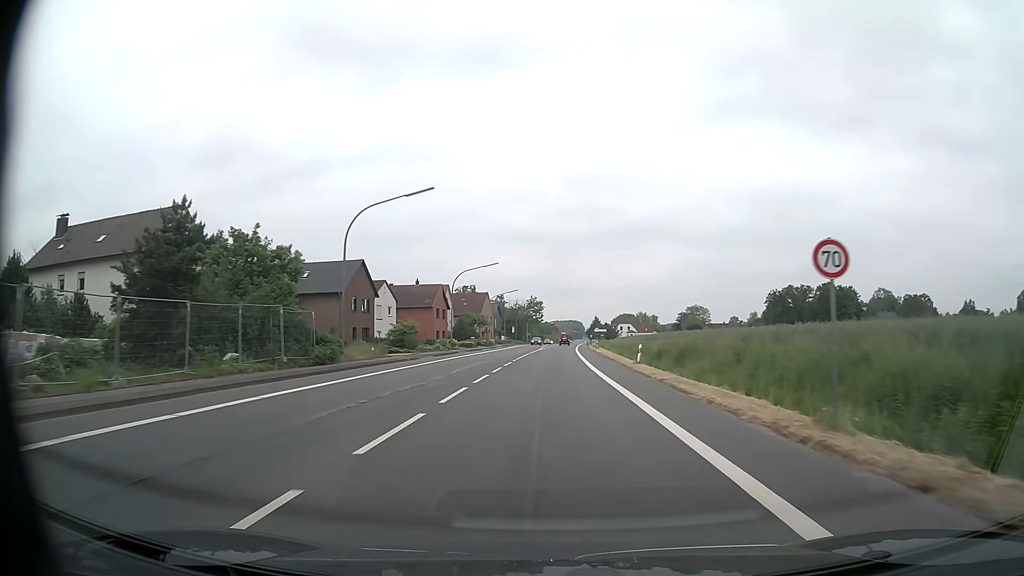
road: primary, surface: asphalt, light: Day
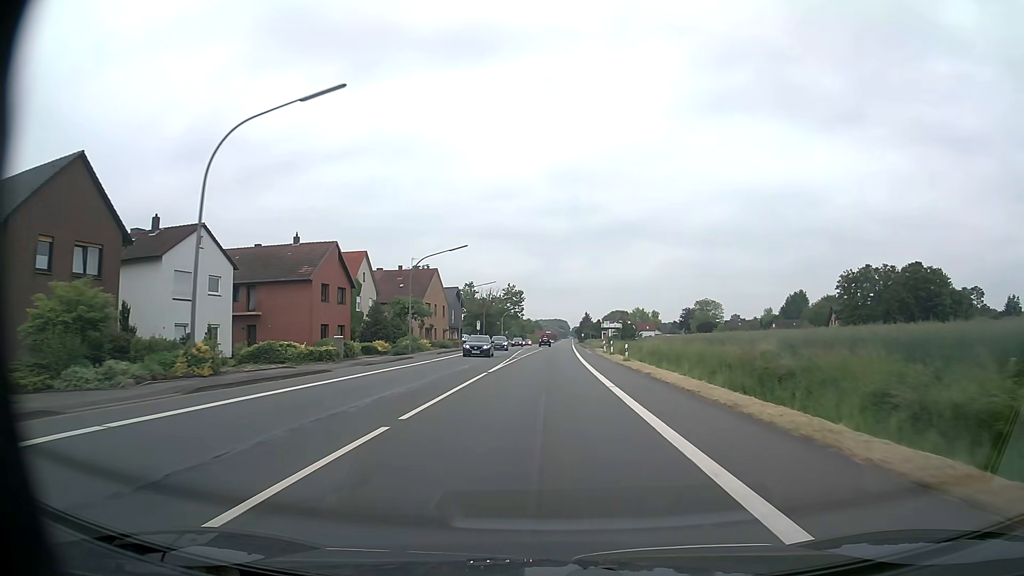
(+0.4, +45.1) m; +1°
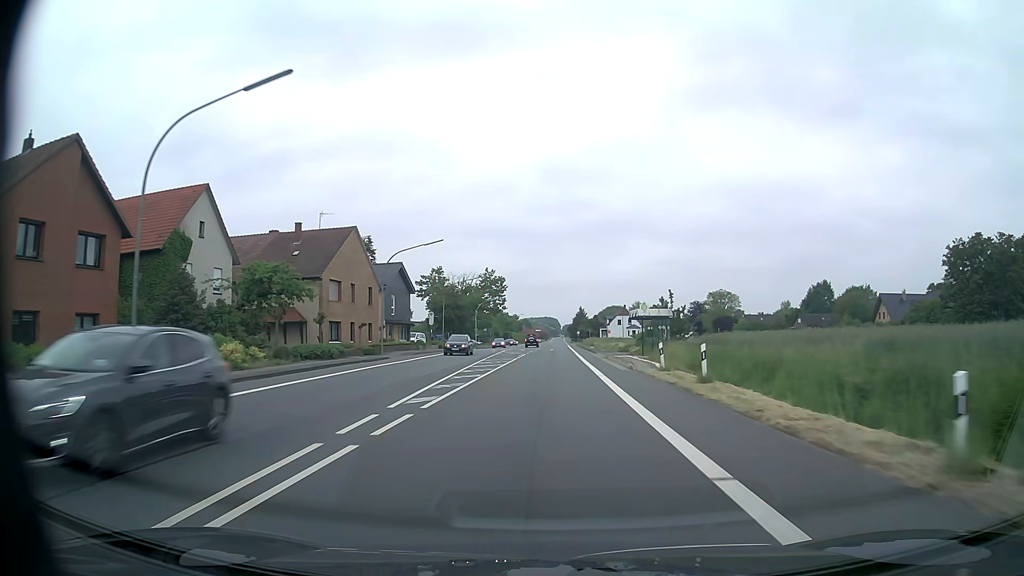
(+0.3, +33.9) m; +1°
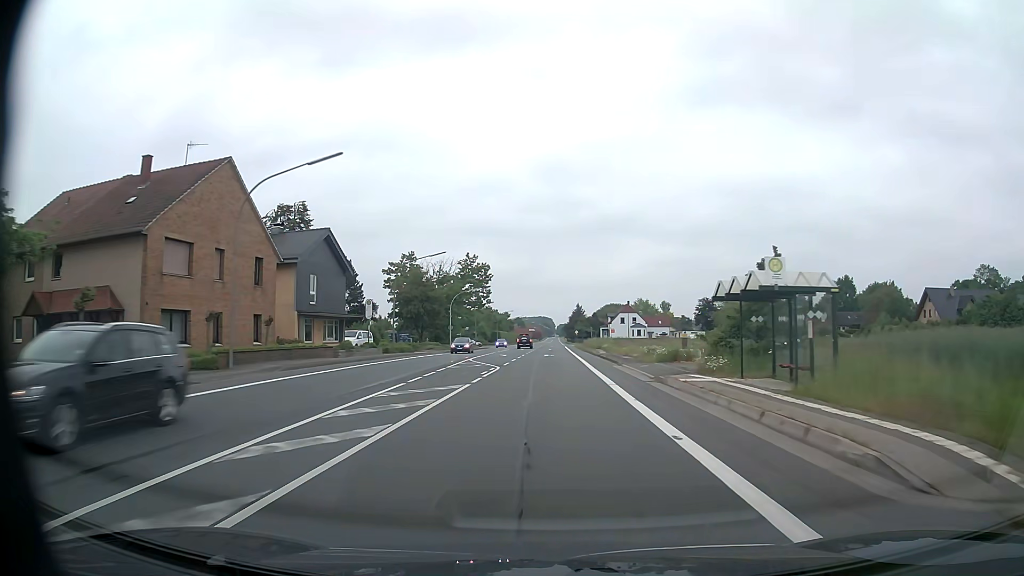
(+0.1, +22.6) m; 0°
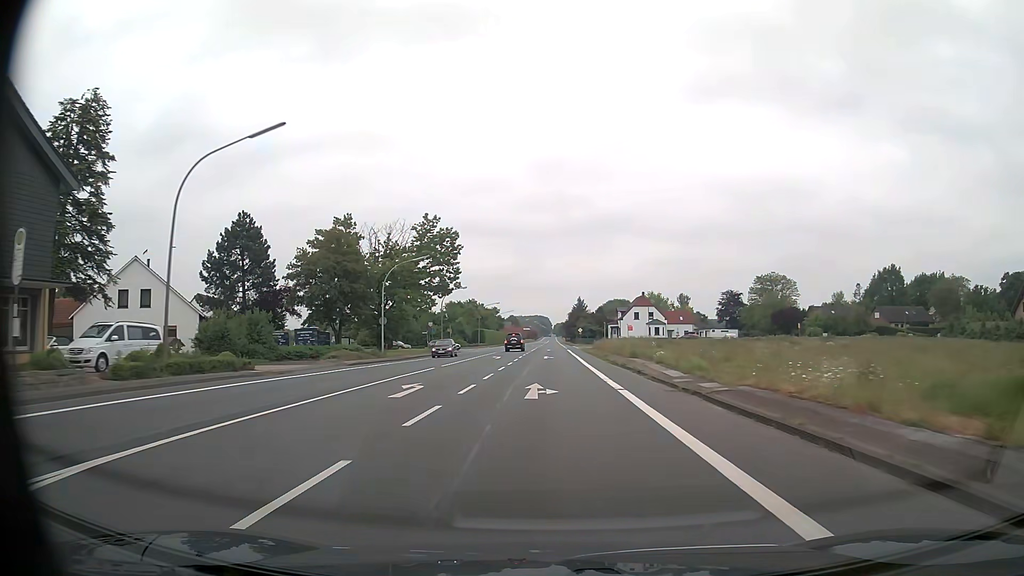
(+0.1, +34.0) m; 0°
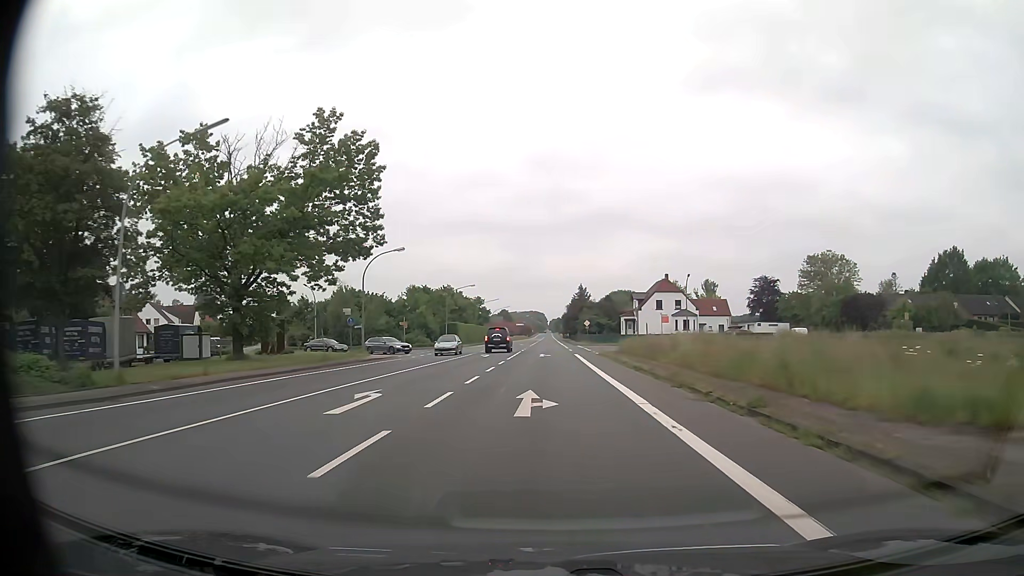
(+0.2, +34.0) m; 0°
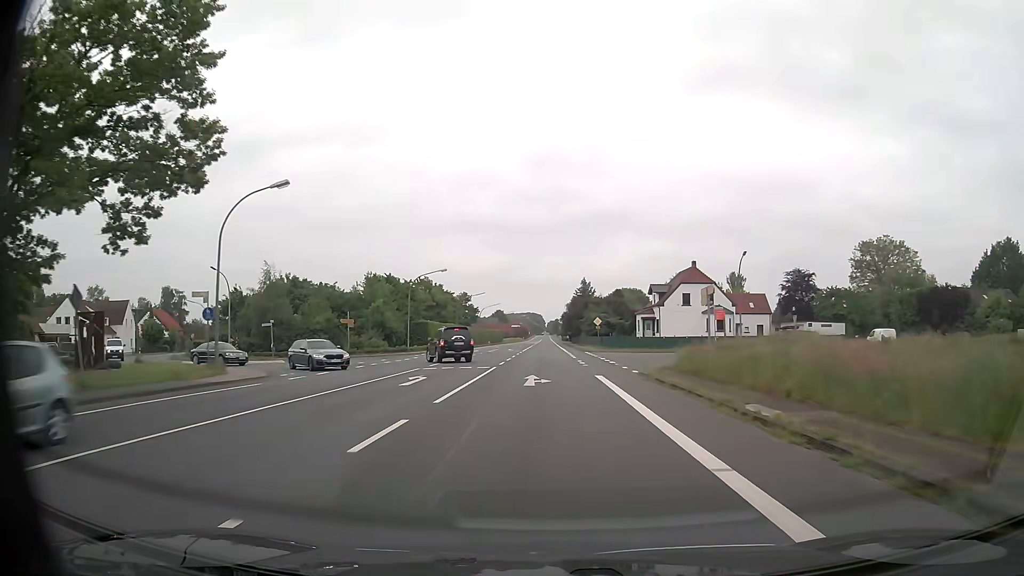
(0.0, +22.7) m; 0°
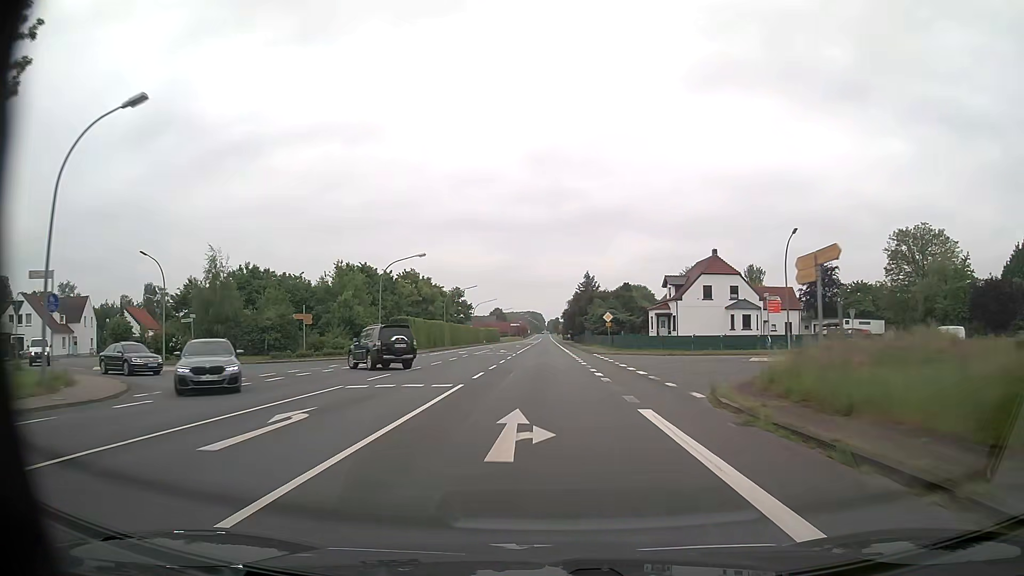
(0.0, +11.3) m; 0°
(0, +10) (0, +20) (0, +30) (0, +40) (0, +50) (0, +60) (0, +70) (0, +80) (-1, +90) (-1, +100) m
